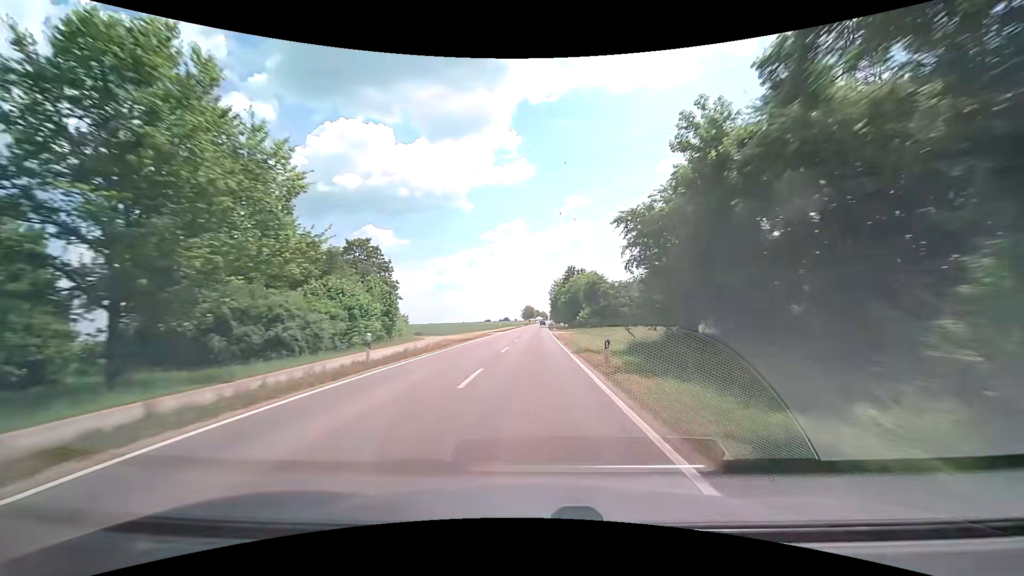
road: secondary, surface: asphalt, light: Day
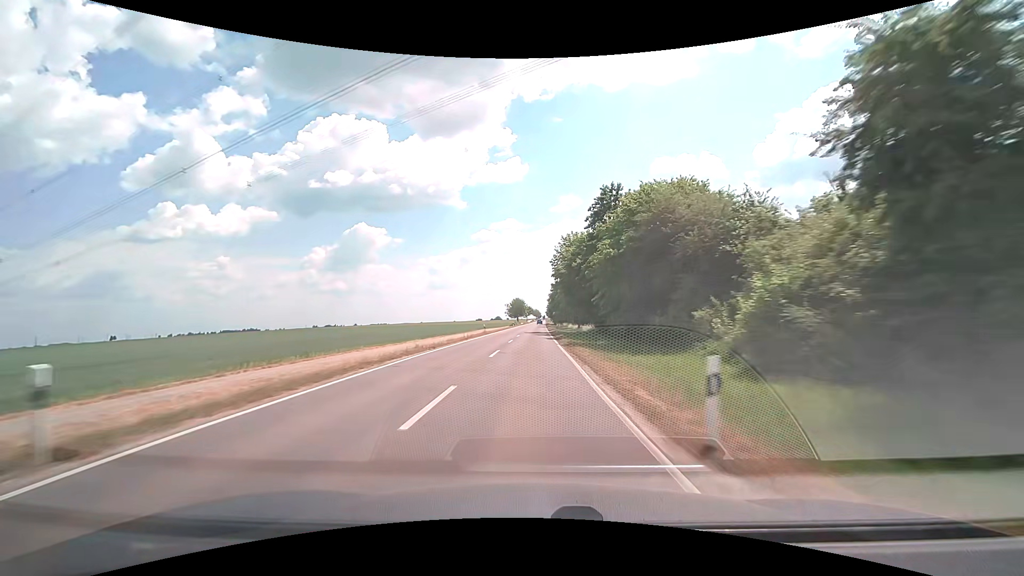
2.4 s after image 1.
(+0.8, +63.4) m; +1°
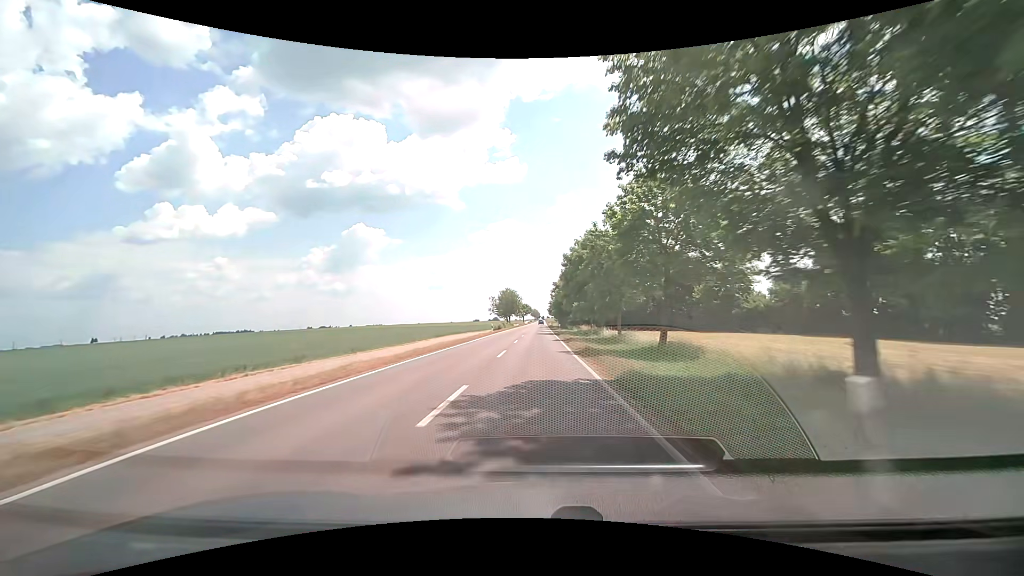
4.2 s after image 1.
(-0.2, +47.8) m; 0°
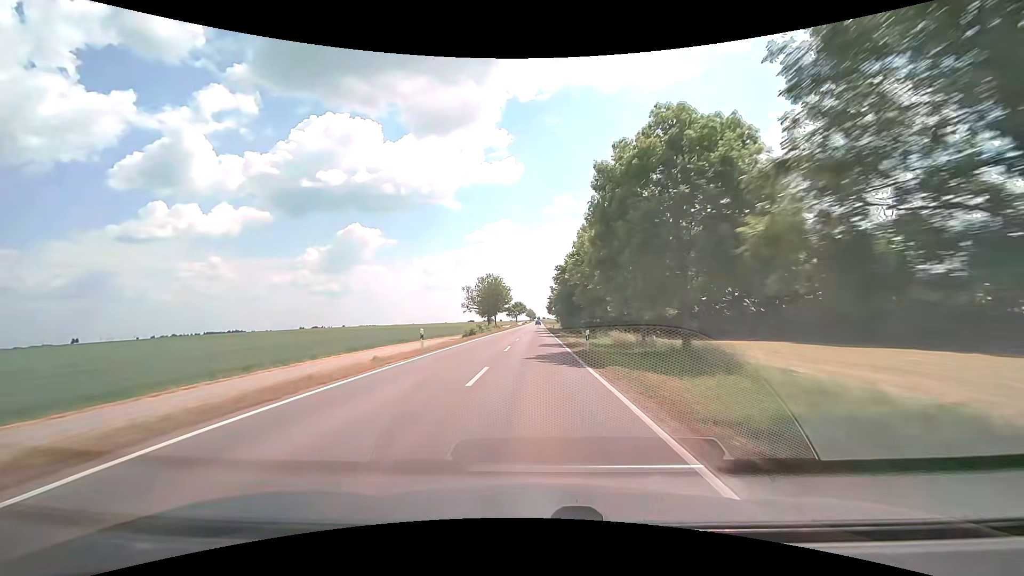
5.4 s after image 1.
(+0.2, +31.9) m; +1°
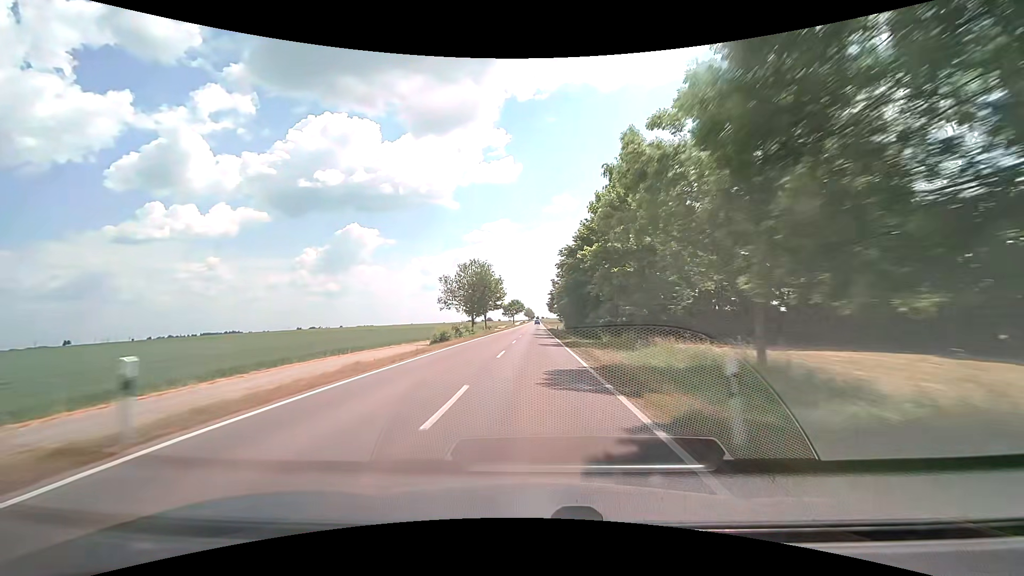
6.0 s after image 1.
(0.0, +16.0) m; 0°
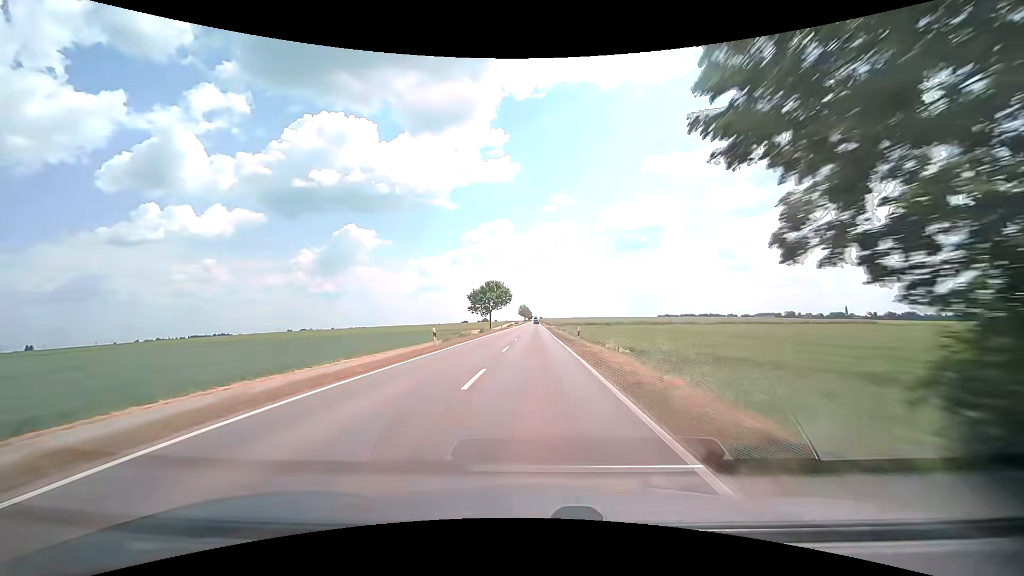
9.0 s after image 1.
(+0.3, +80.1) m; 0°
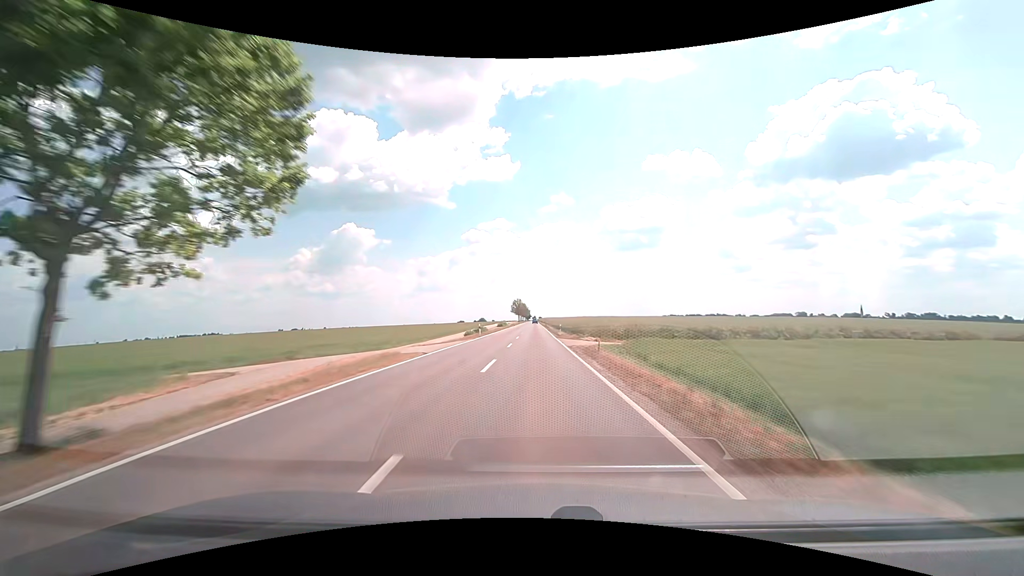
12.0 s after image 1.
(-0.3, +80.2) m; 0°
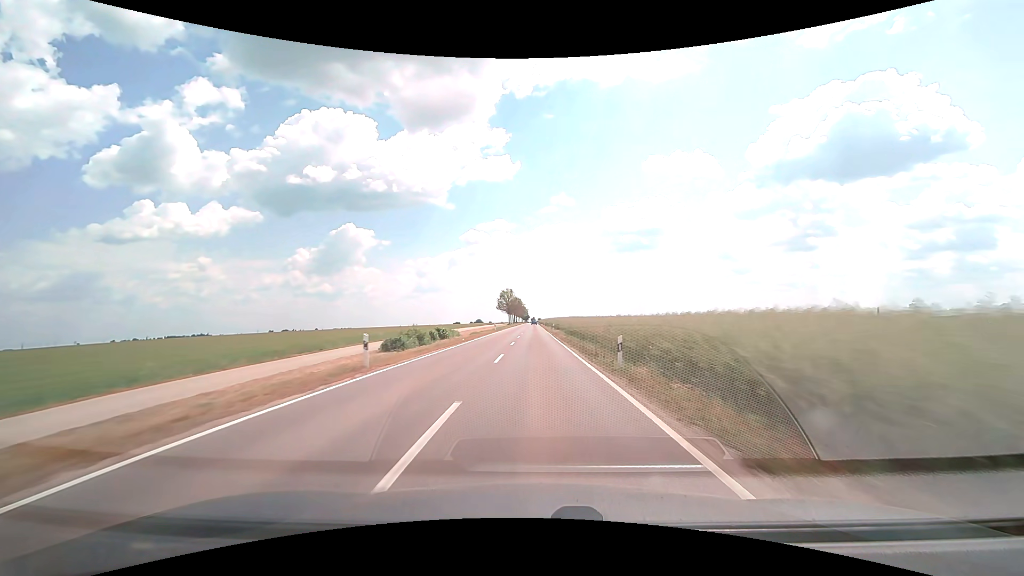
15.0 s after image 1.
(-0.3, +80.4) m; 0°
(0, +10) (0, +20) (0, +30) (0, +40) (0, +50) (0, +60) (0, +70) (0, +80) (0, +90) (0, +100) m
